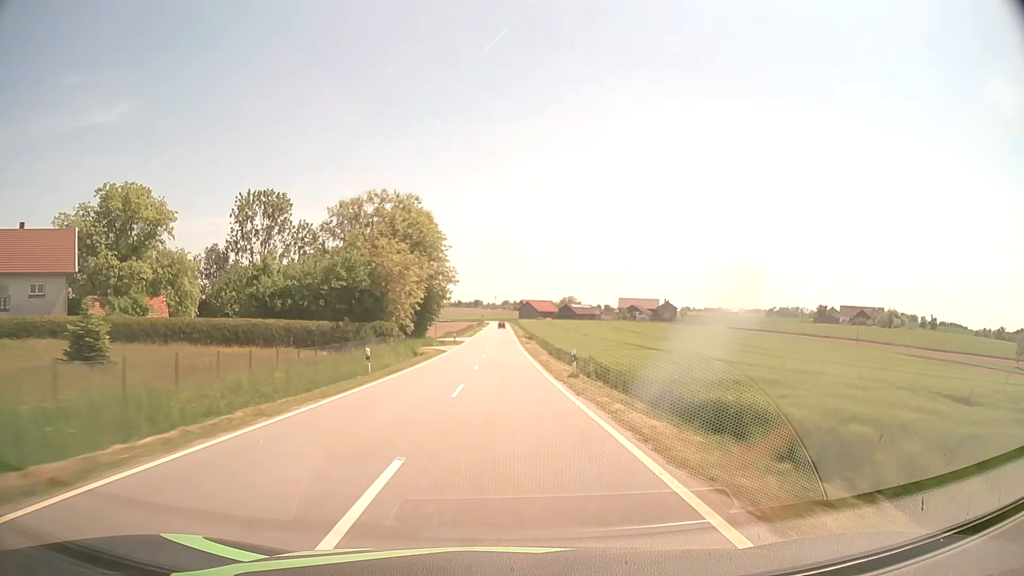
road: tertiary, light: Day
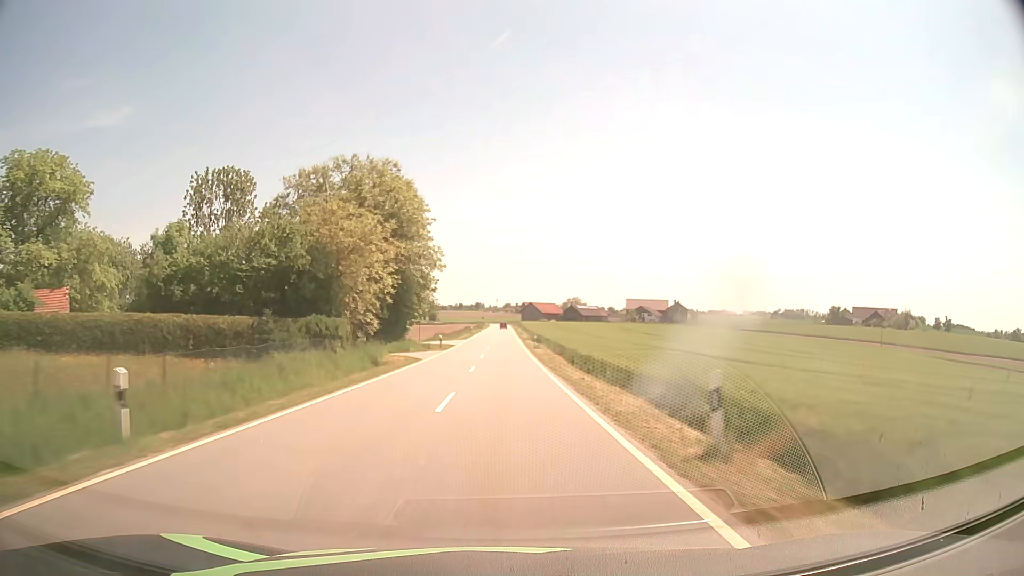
(0.0, +15.8) m; 0°
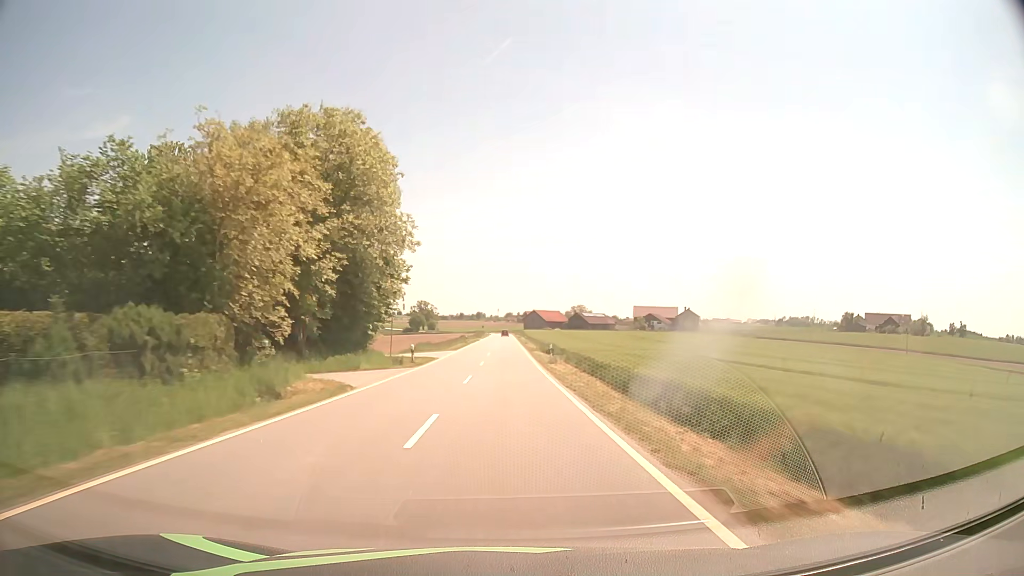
(0.0, +15.8) m; 0°
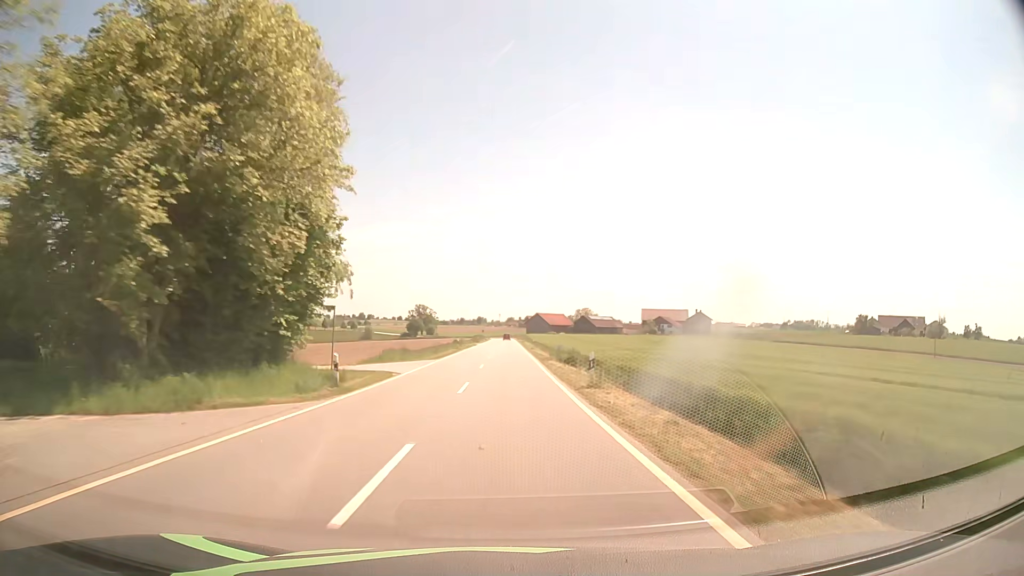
(0.0, +15.8) m; 0°
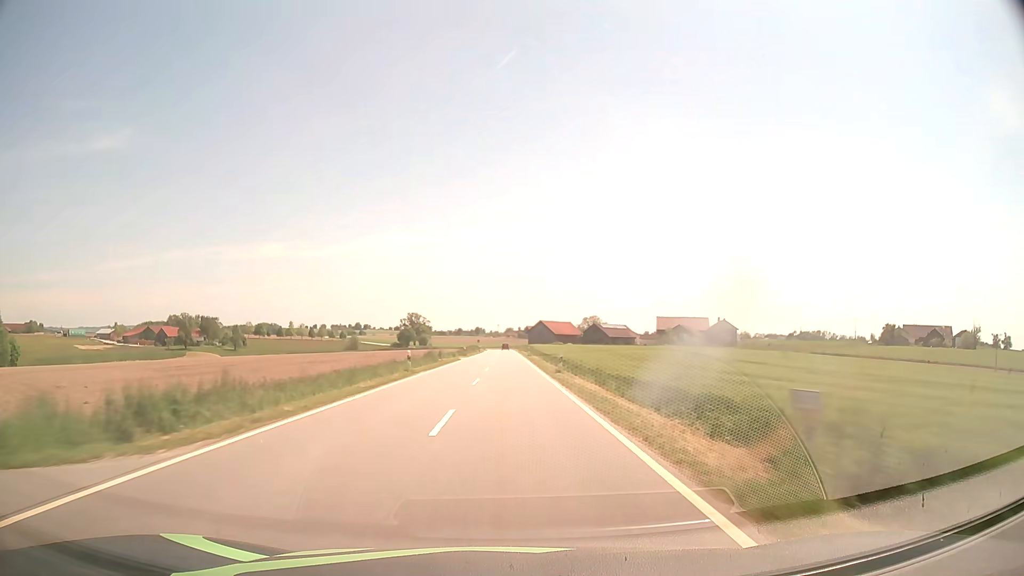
(0.0, +31.5) m; 0°
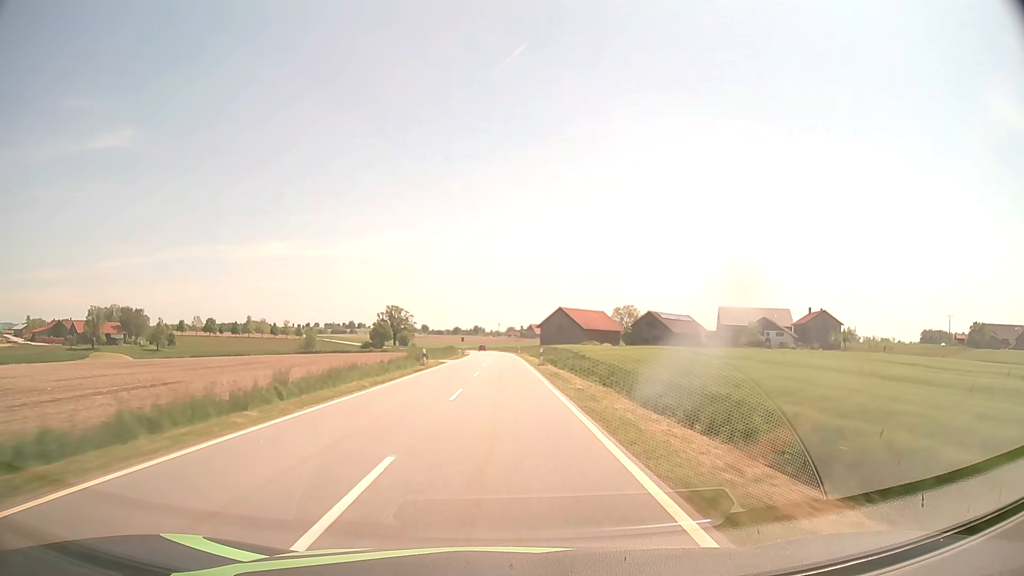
(+0.5, +78.6) m; 0°
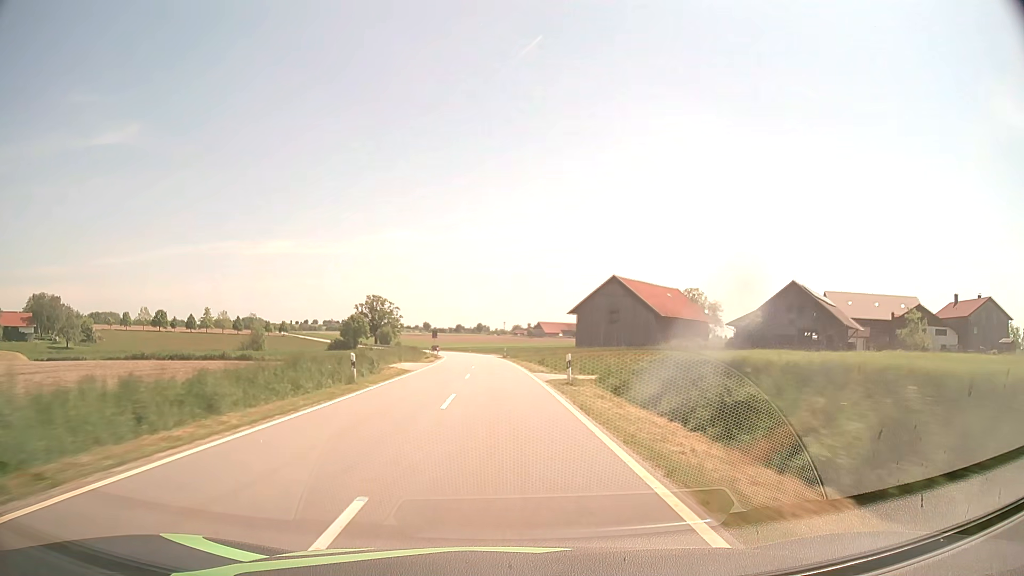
(-0.2, +63.1) m; 0°
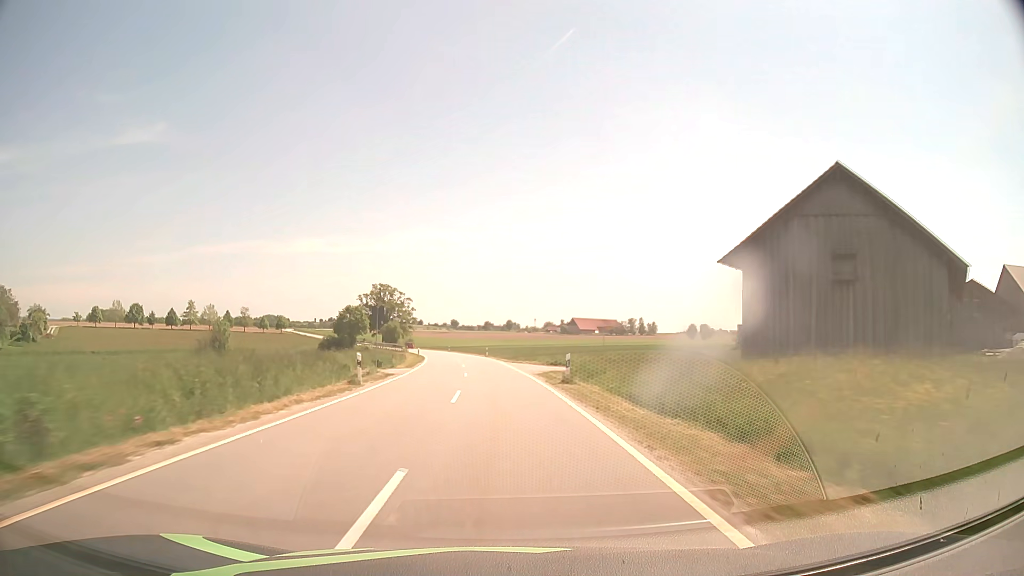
(-1.1, +47.4) m; -2°
(0, +10) (0, +20) (-1, +30) (-1, +40) (-2, +50) (-3, +60) (-4, +70) (-6, +80) (-7, +90) (-9, +99) m
